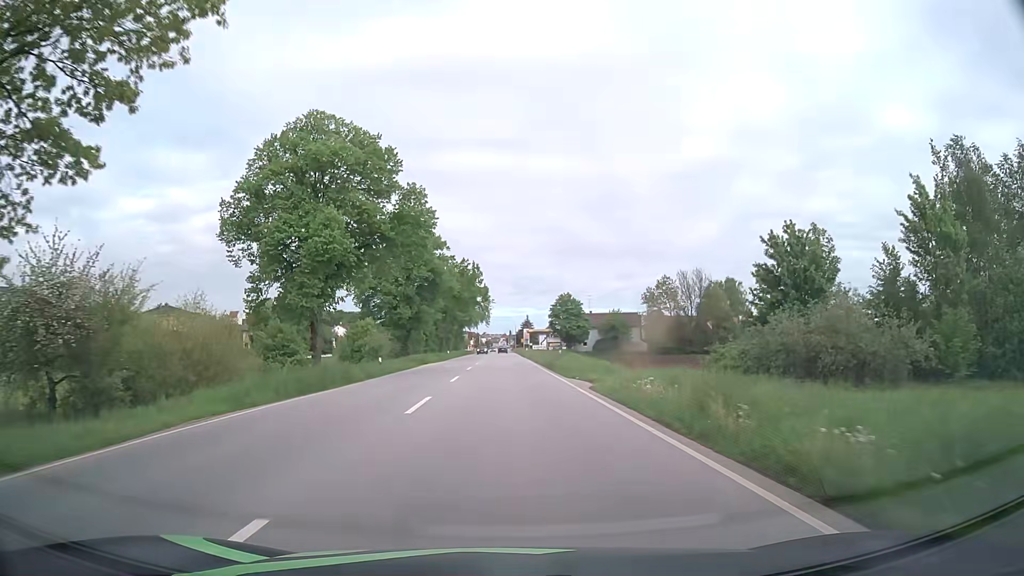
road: primary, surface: asphalt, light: Day
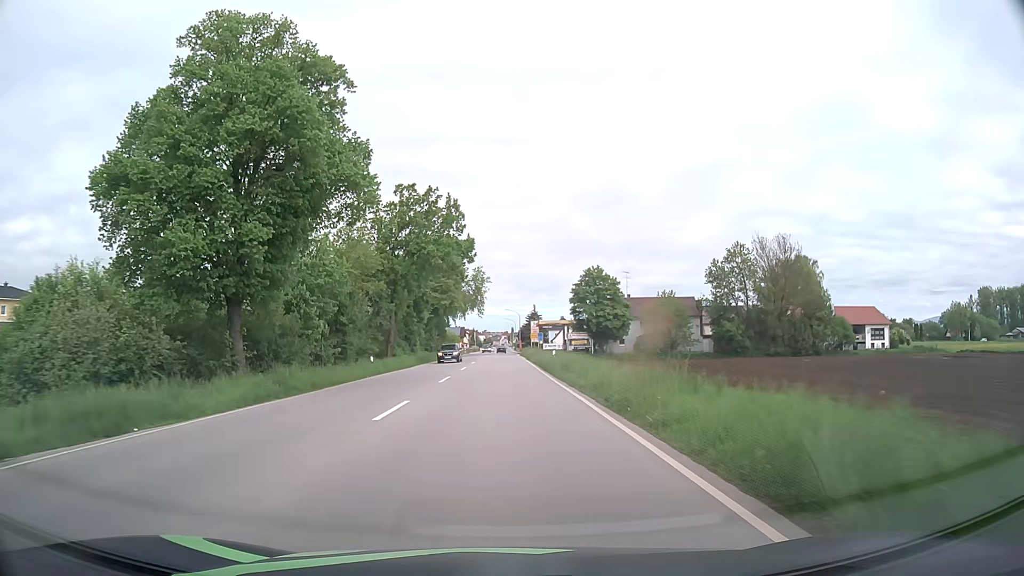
(-0.2, +48.4) m; -1°
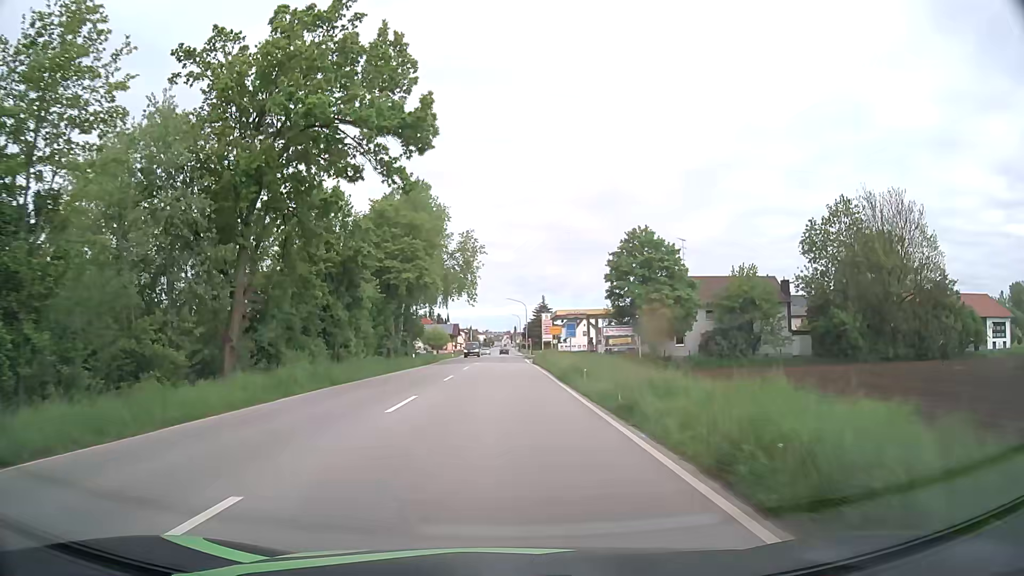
(0.0, +34.7) m; 0°
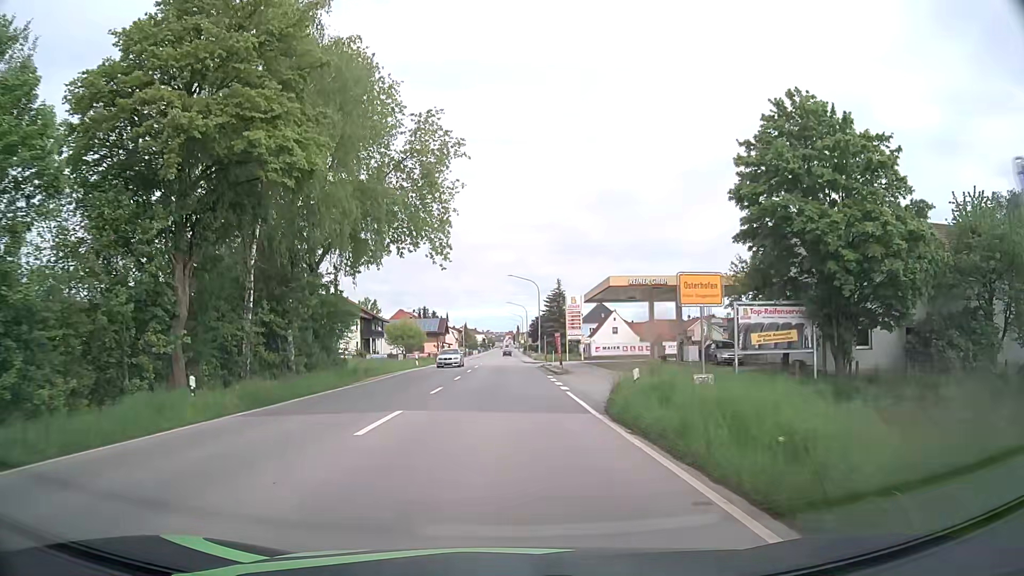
(+0.2, +38.8) m; 0°
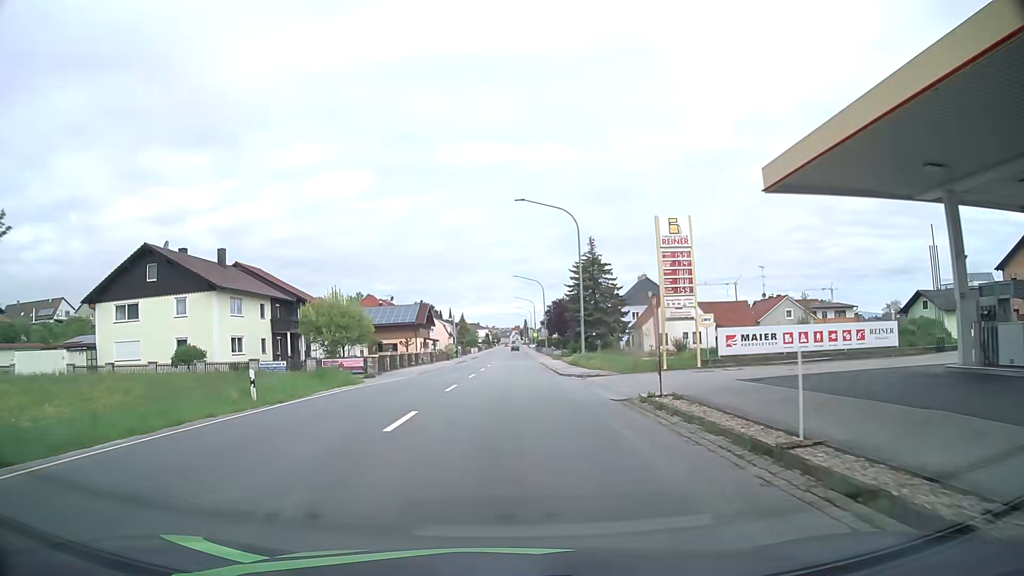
(-0.2, +37.4) m; -1°
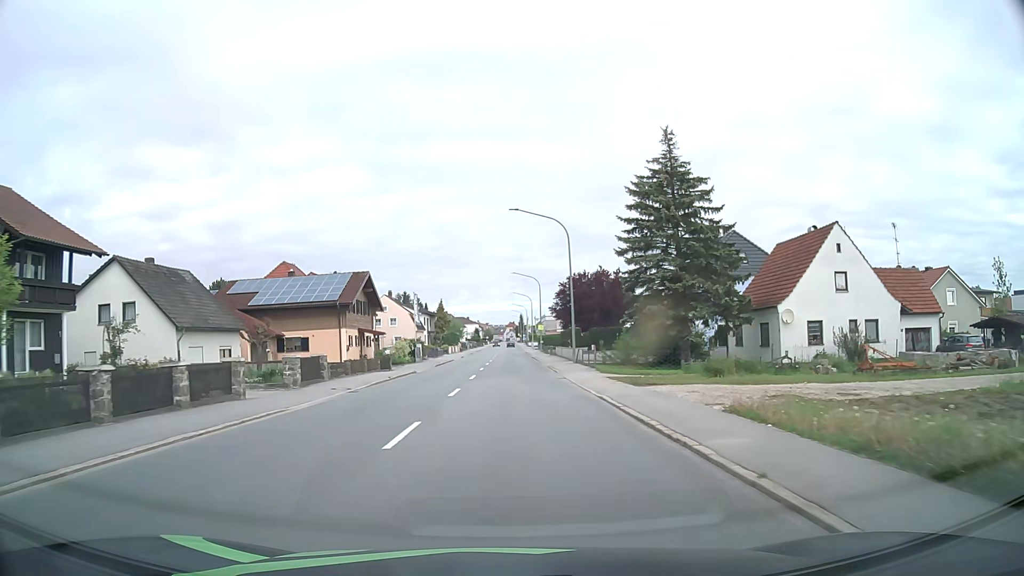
(+0.2, +37.7) m; +1°
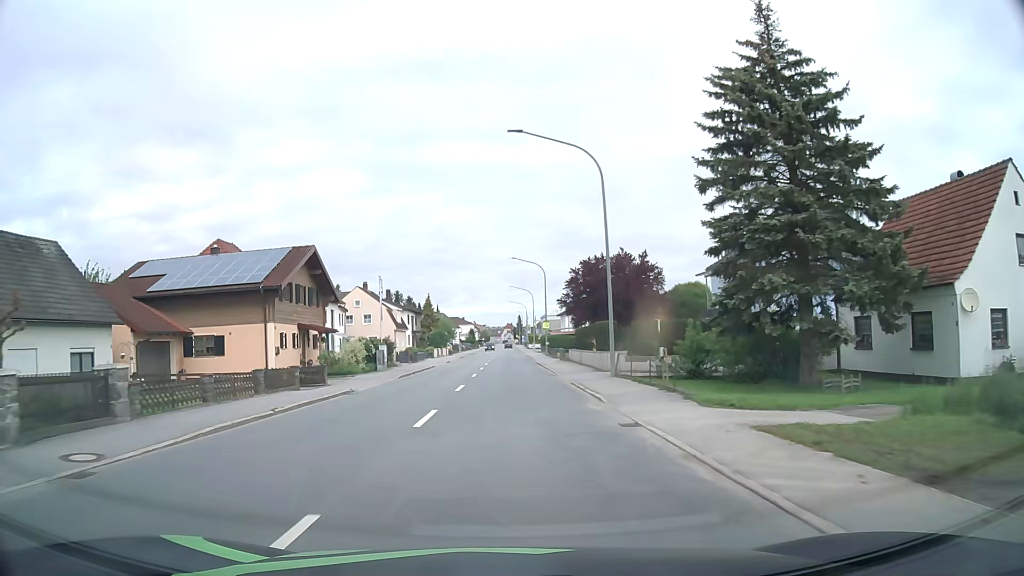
(0.0, +15.5) m; 0°
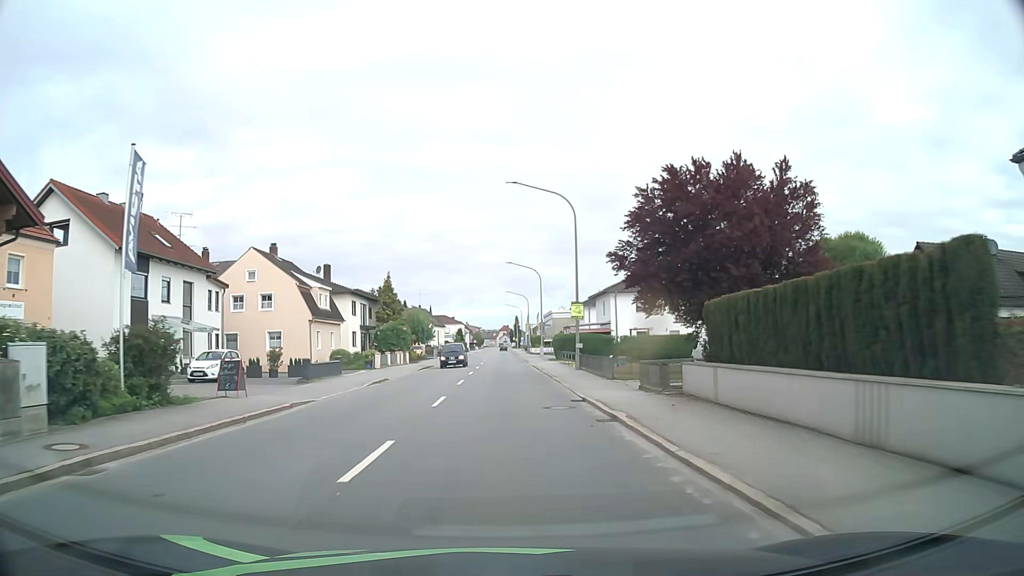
(+0.2, +31.6) m; 0°
(0, +10) (0, +20) (0, +30) (0, +40) (0, +50) (0, +60) (0, +70) (0, +80) (0, +90) (0, +100) m
